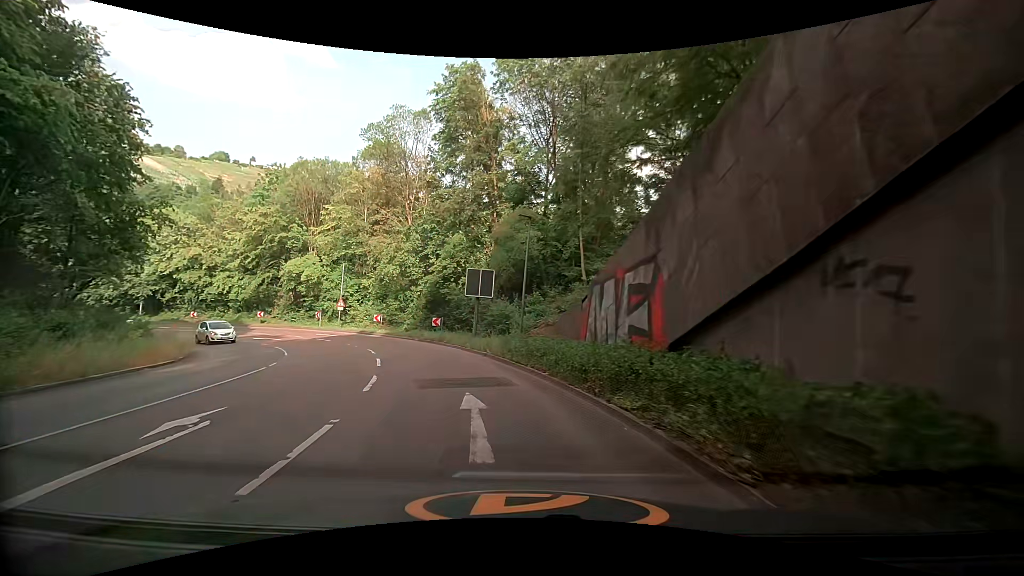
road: secondary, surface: asphalt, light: Day
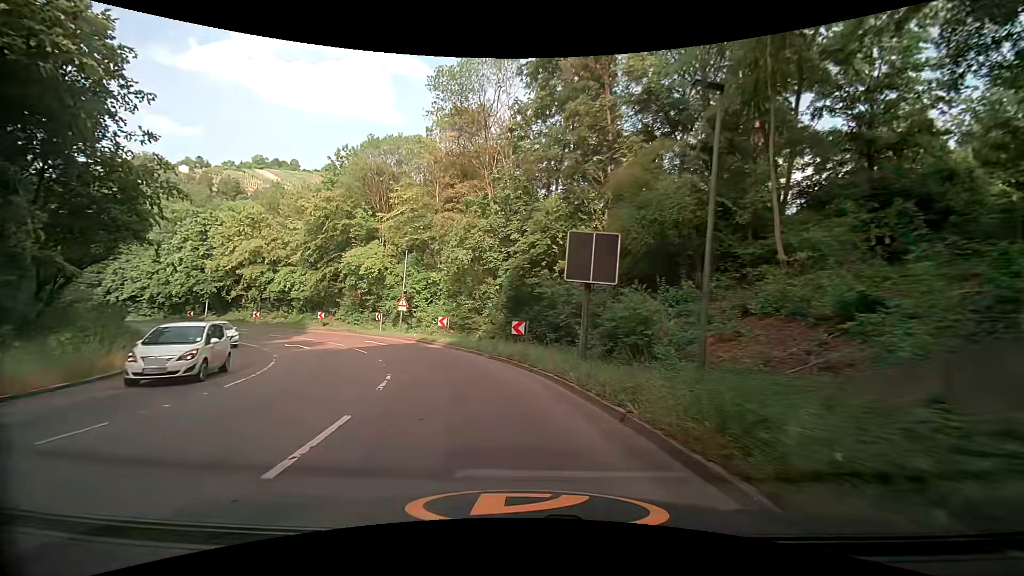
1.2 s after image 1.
(-1.1, +12.1) m; -10°
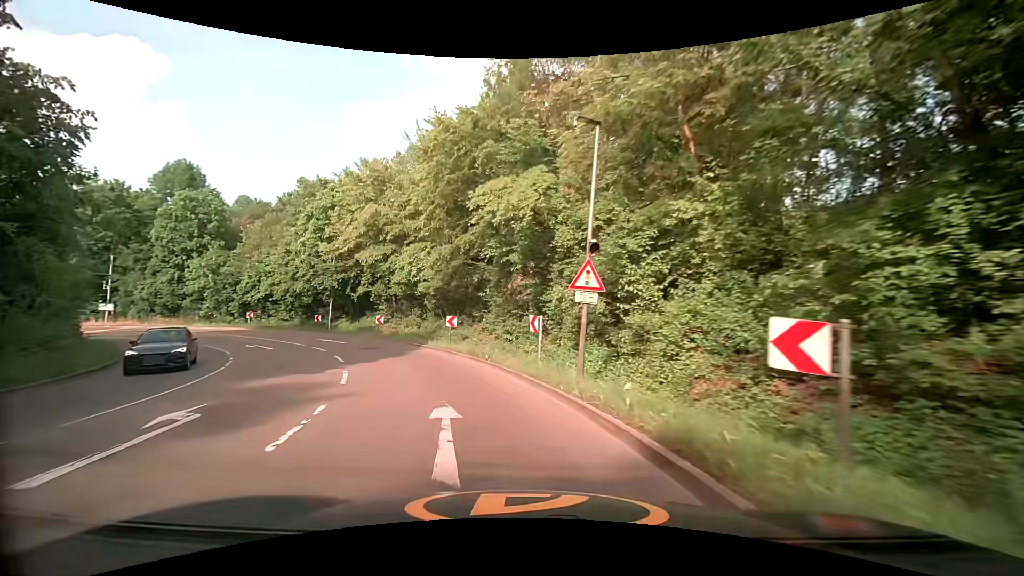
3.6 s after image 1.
(-4.8, +23.8) m; -24°
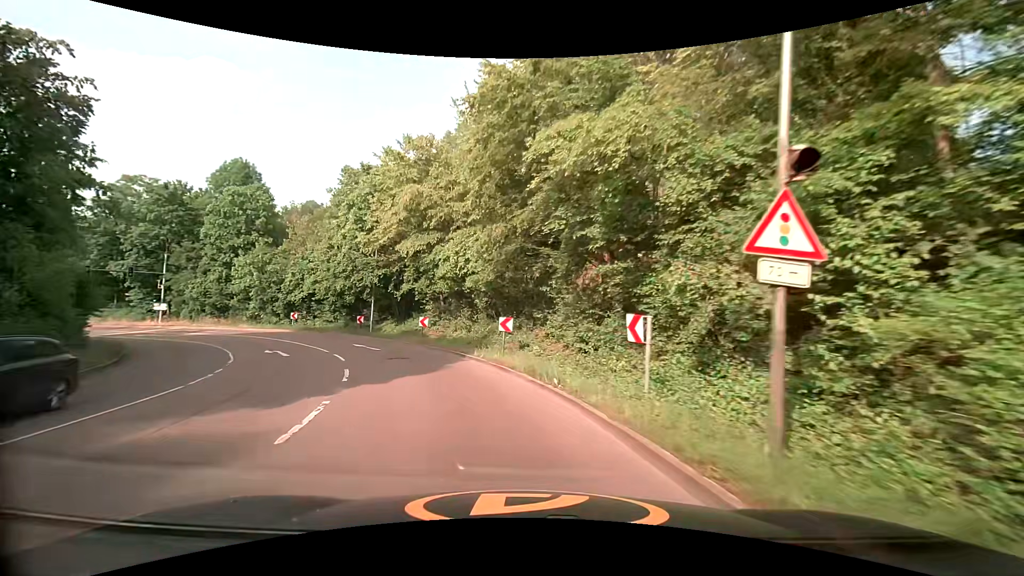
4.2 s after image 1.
(-0.4, +6.0) m; -8°
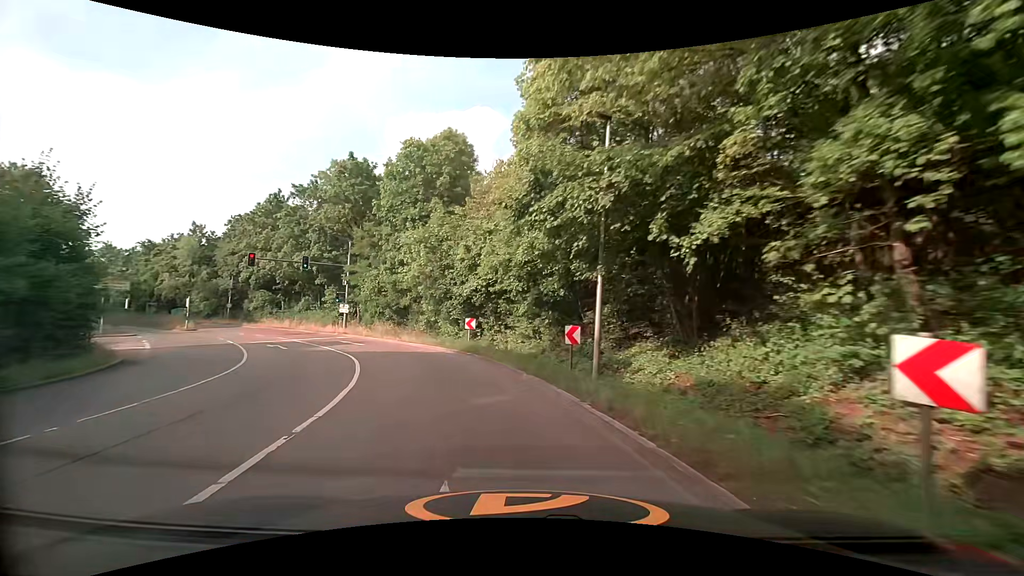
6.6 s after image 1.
(-5.7, +23.2) m; -28°
(-1, +10) (-4, +20) (-8, +28) (-14, +37) (-21, +44) (-28, +51) (-36, +57) (-45, +62) (-53, +67) (-62, +73) m
